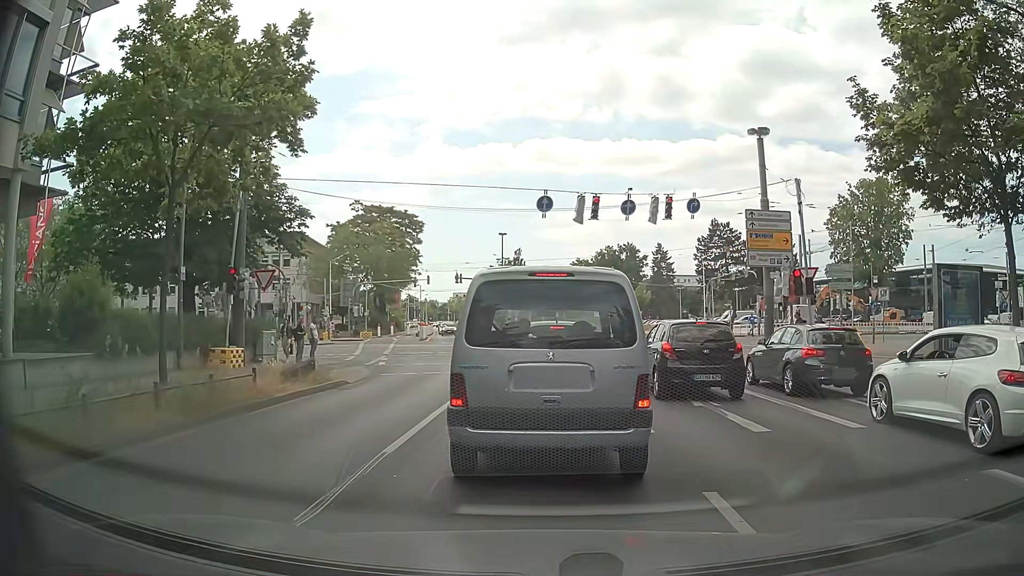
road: secondary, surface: asphalt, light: Day
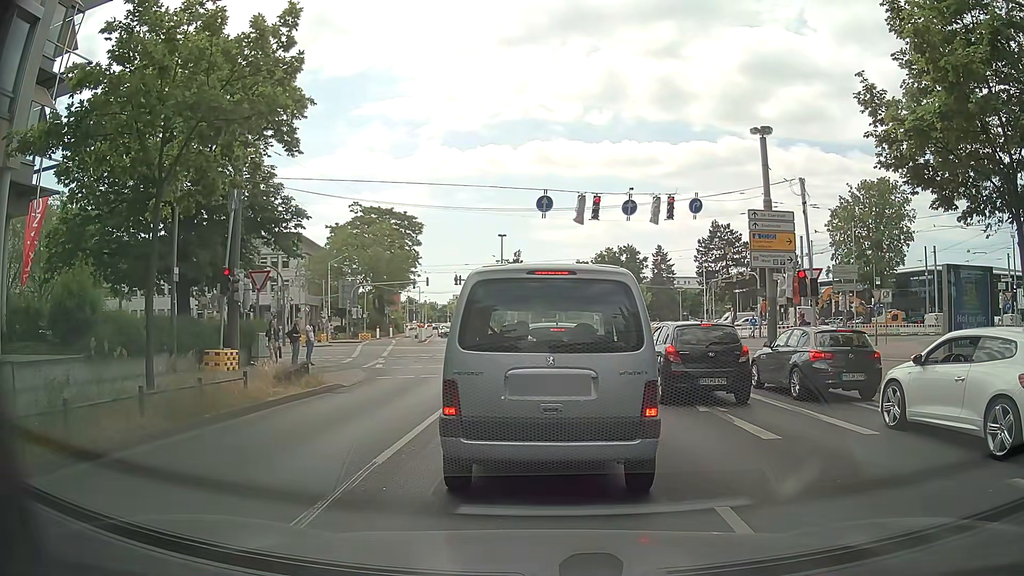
(0.0, +0.5) m; 0°
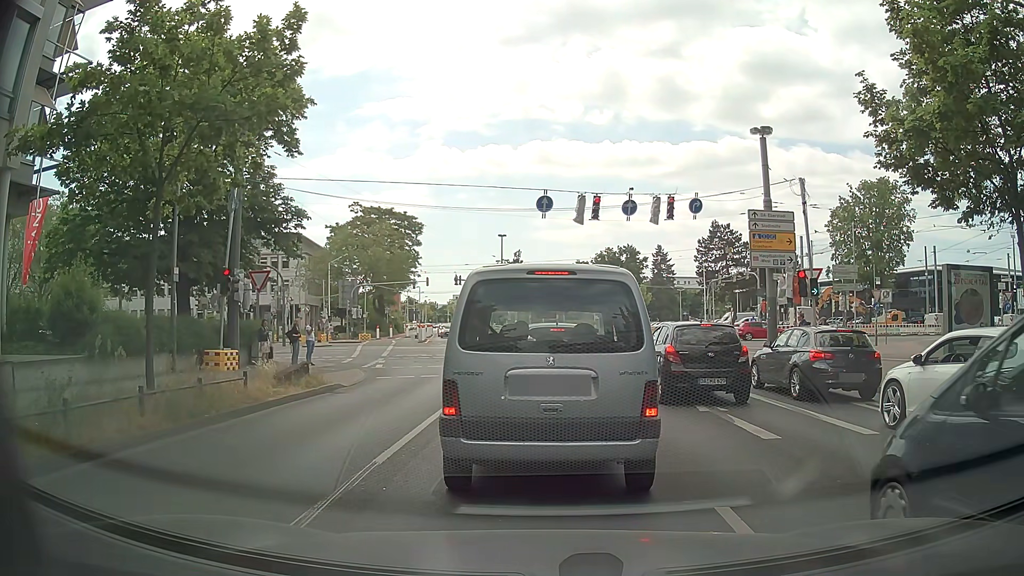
(0.0, 0.0) m; 0°
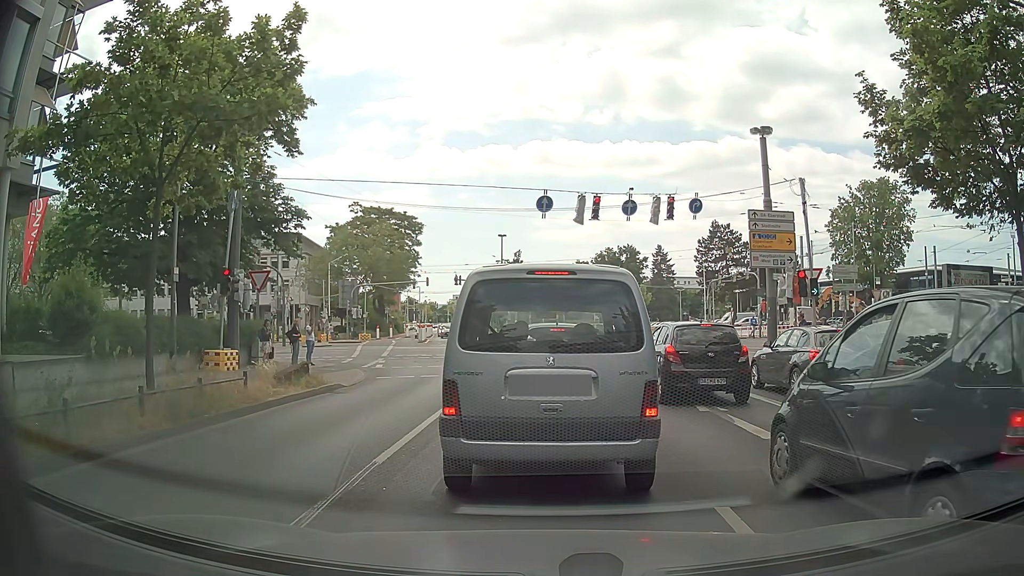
(0.0, 0.0) m; 0°
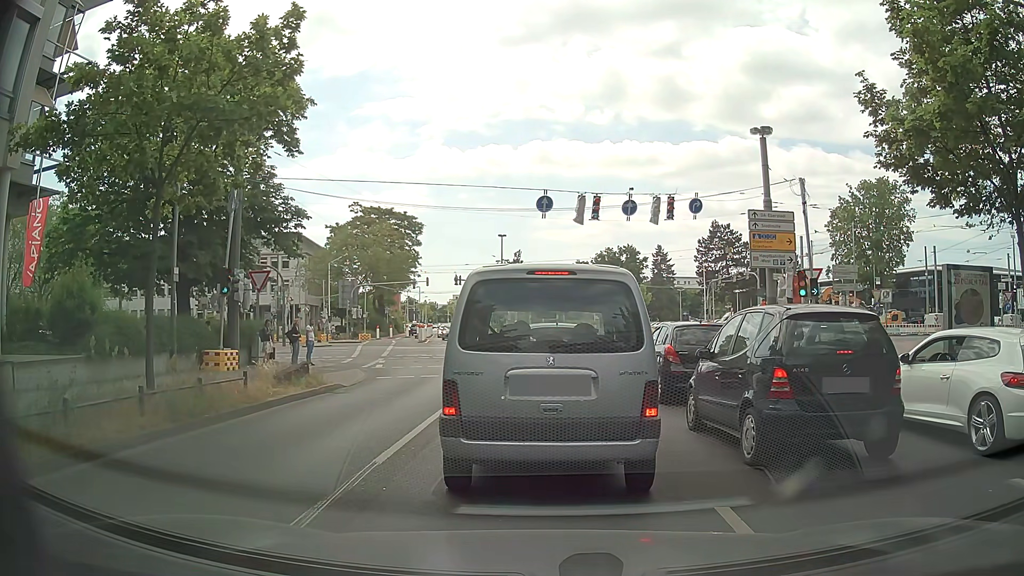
(0.0, 0.0) m; 0°
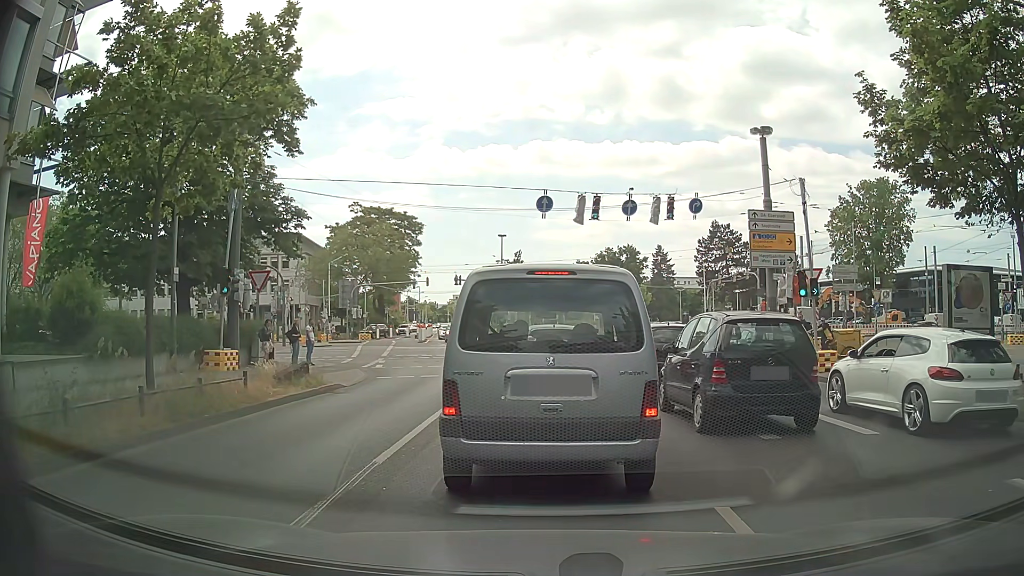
(0.0, 0.0) m; 0°
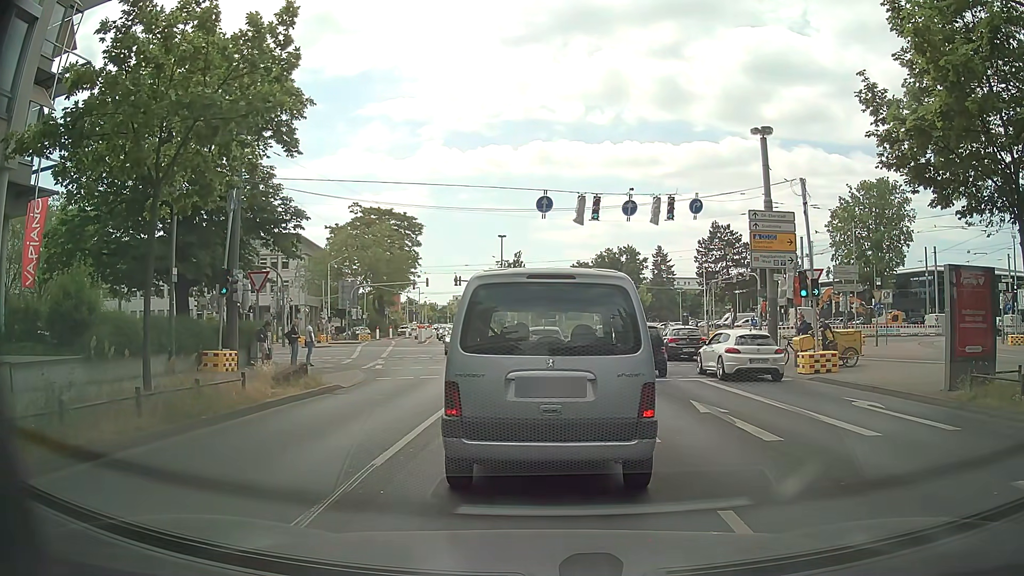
(0.0, 0.0) m; 0°
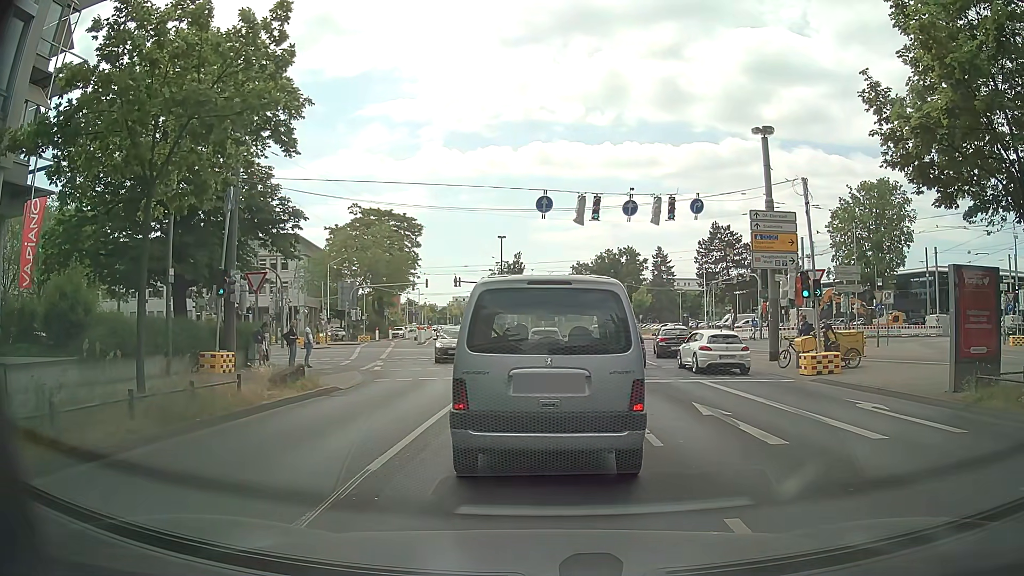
(0.0, +0.2) m; 0°
(0, +10) (+1, +20) (+2, +30) (+2, +40) (+3, +50) (+5, +60) (+5, +70) (+5, +80) (+4, +90) (+3, +100) m
